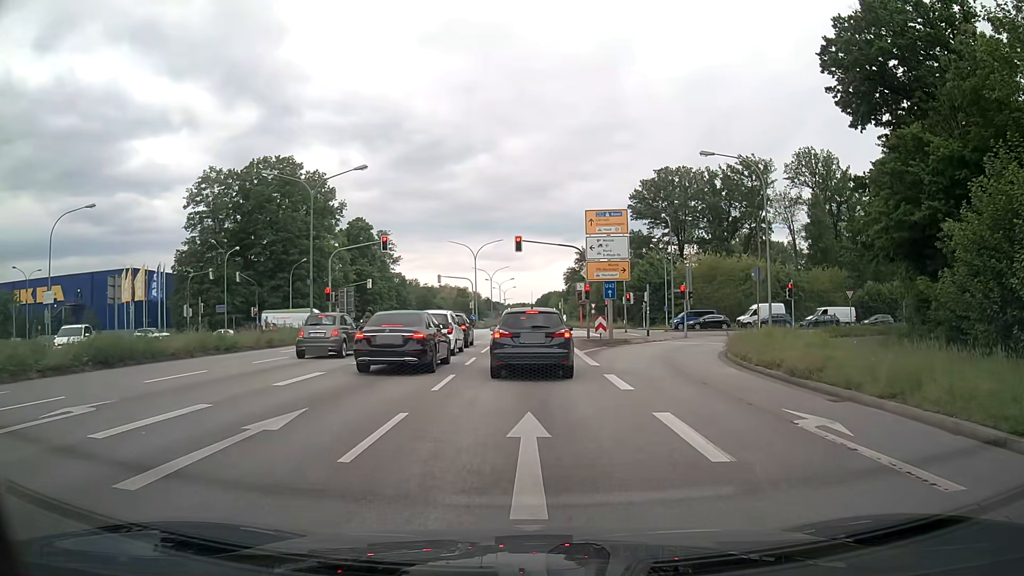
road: primary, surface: asphalt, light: Day
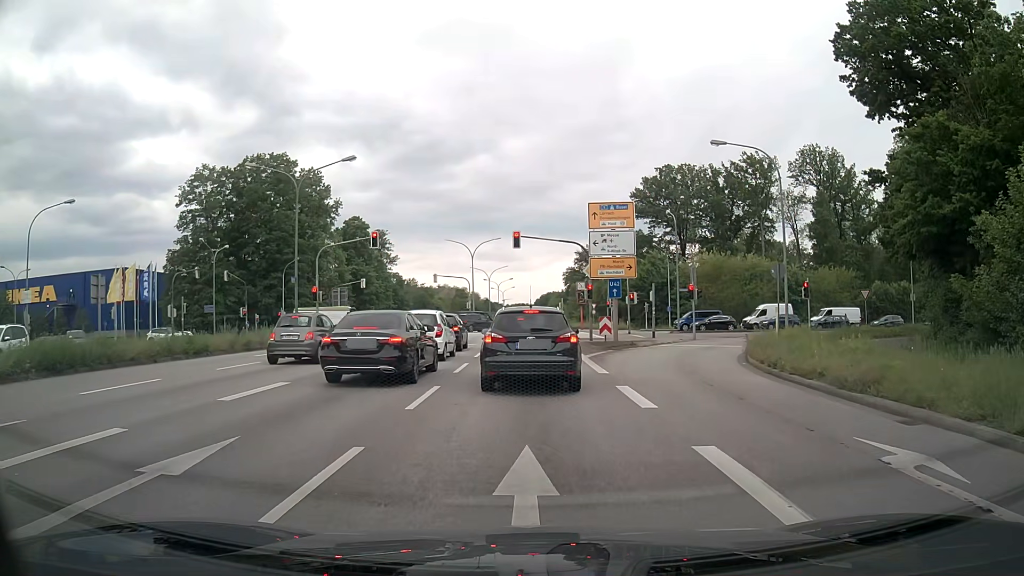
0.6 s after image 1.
(0.0, +2.4) m; +1°
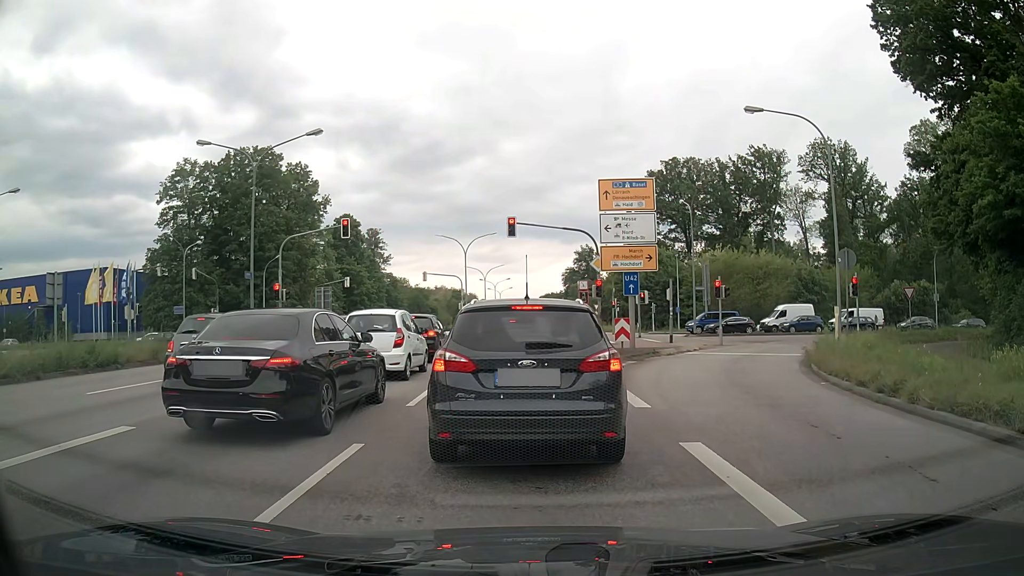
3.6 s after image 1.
(0.0, +5.6) m; +2°
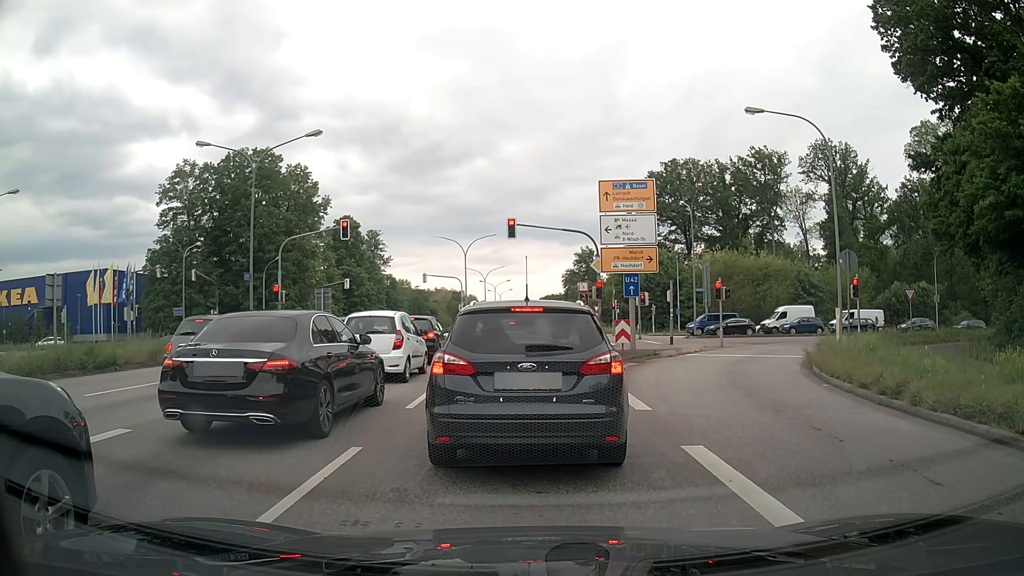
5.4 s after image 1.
(0.0, +0.2) m; 0°
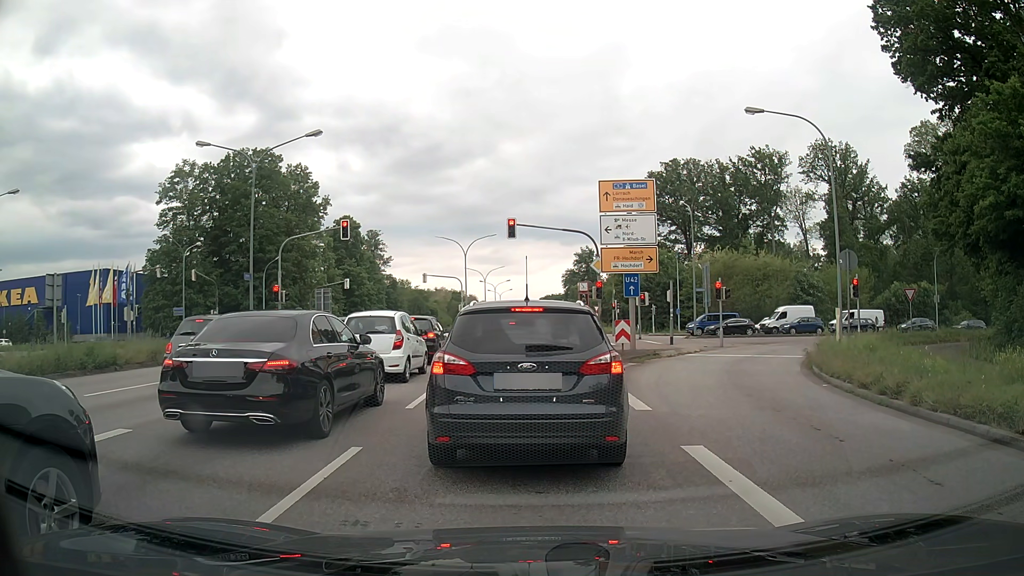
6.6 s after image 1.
(0.0, 0.0) m; 0°
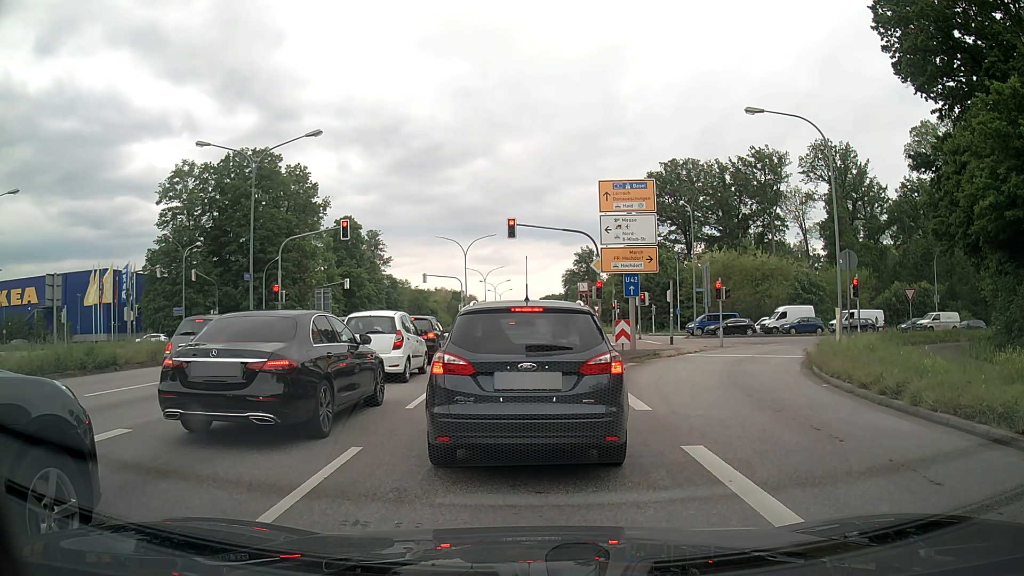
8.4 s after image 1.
(0.0, 0.0) m; 0°
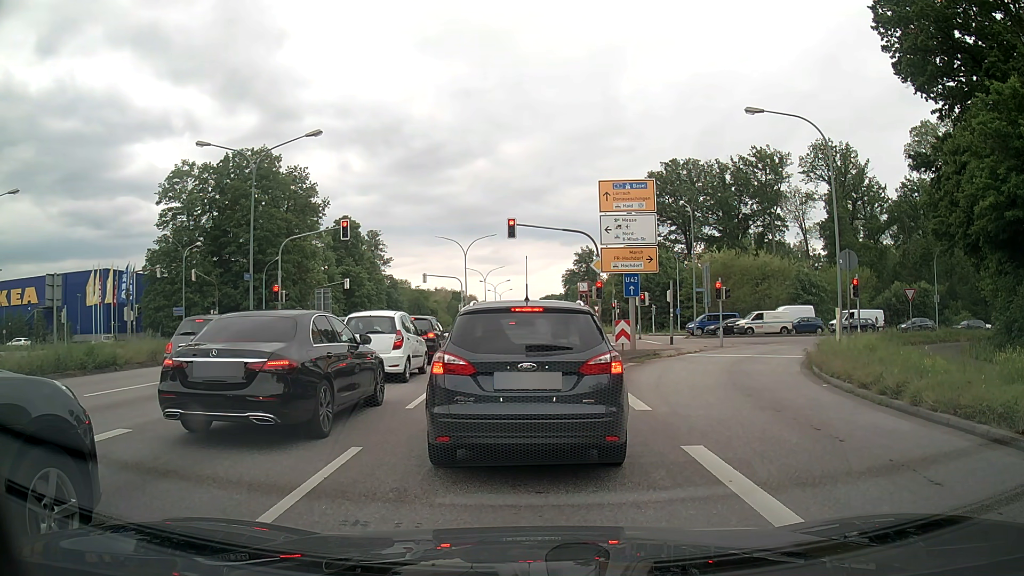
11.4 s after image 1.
(0.0, 0.0) m; 0°
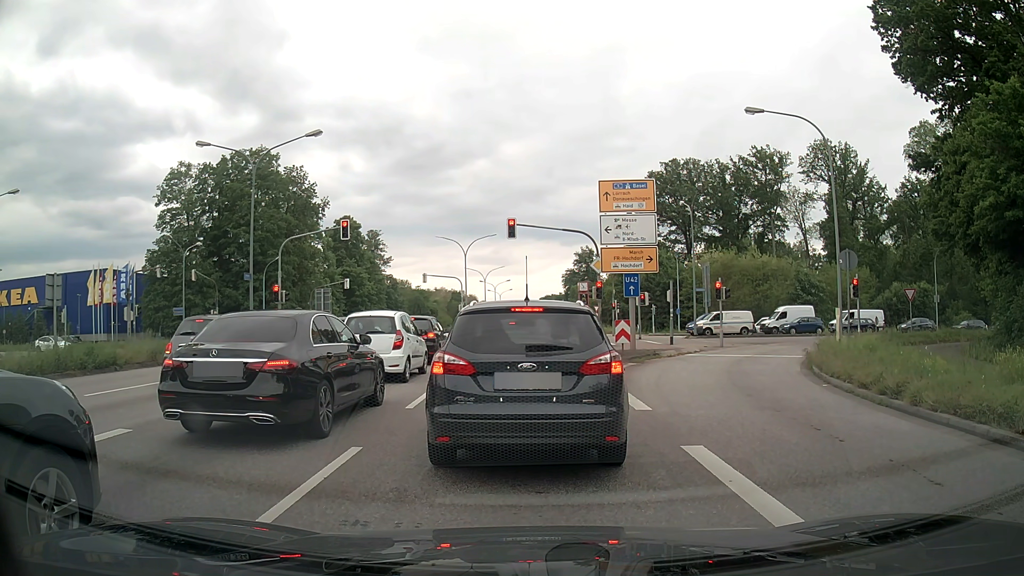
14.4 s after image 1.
(0.0, 0.0) m; 0°
(0, +10) (-1, +20) (-1, +30) (-2, +40) (-2, +50) (-3, +60) (-3, +70) (-4, +80) (-4, +90) (-5, +100) m
